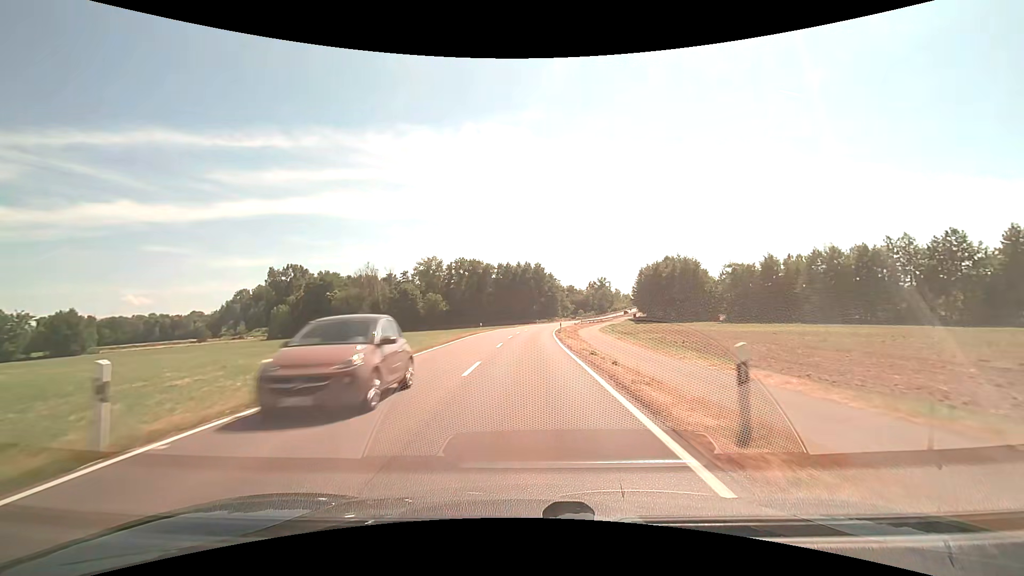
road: secondary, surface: asphalt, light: Day
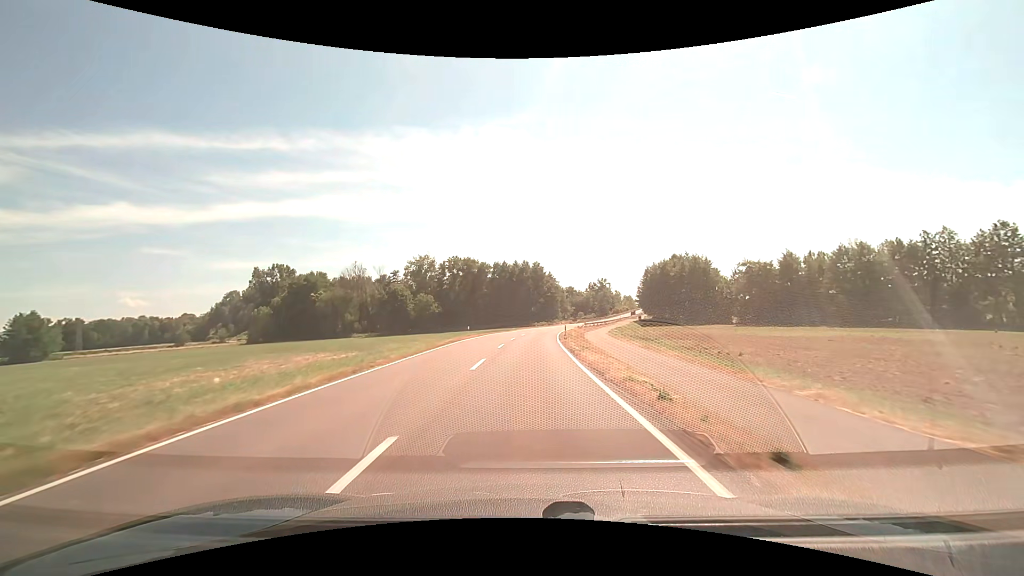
(0.0, +10.0) m; 0°
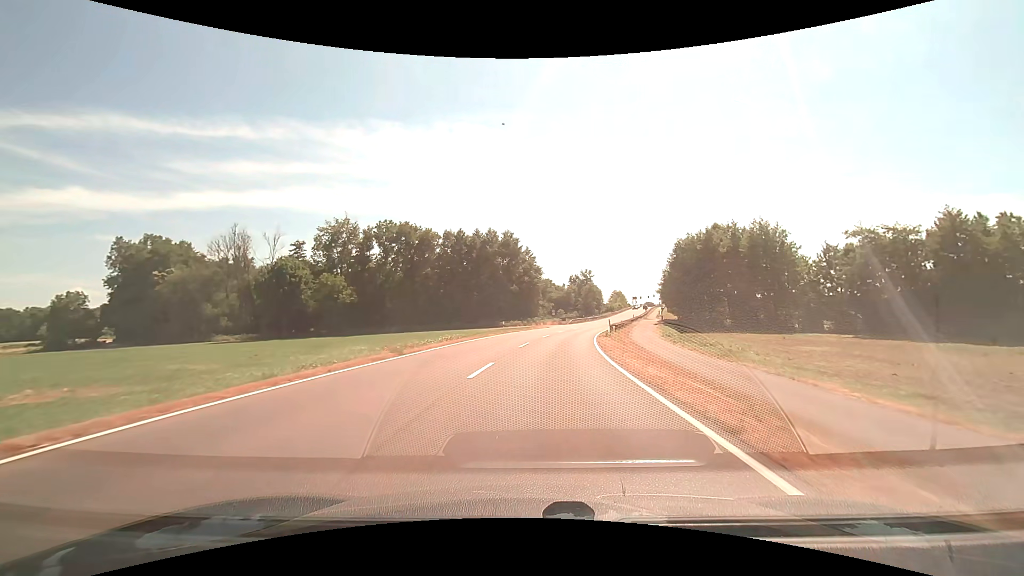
(+0.9, +50.6) m; +3°
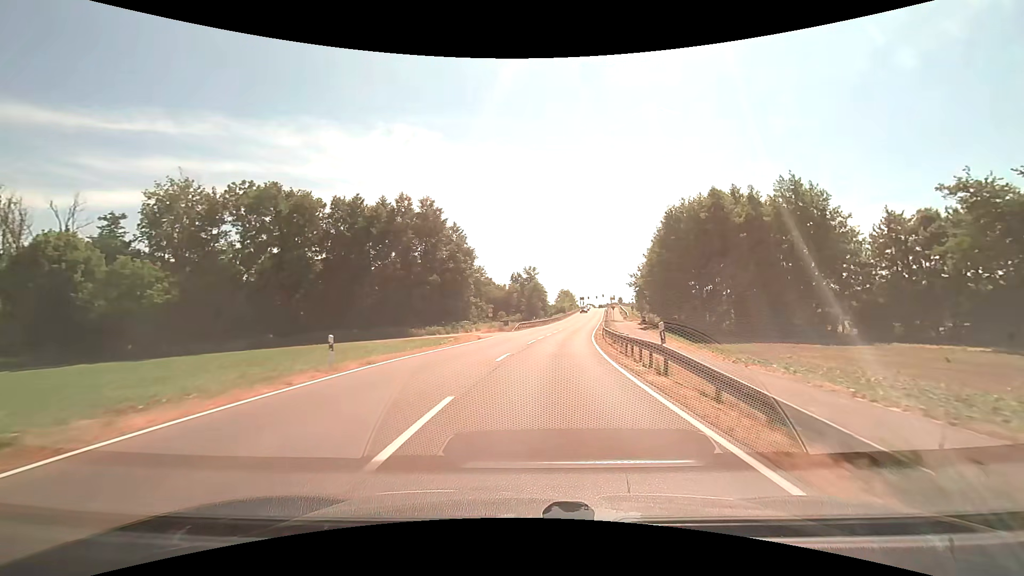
(+1.9, +30.2) m; +7°
